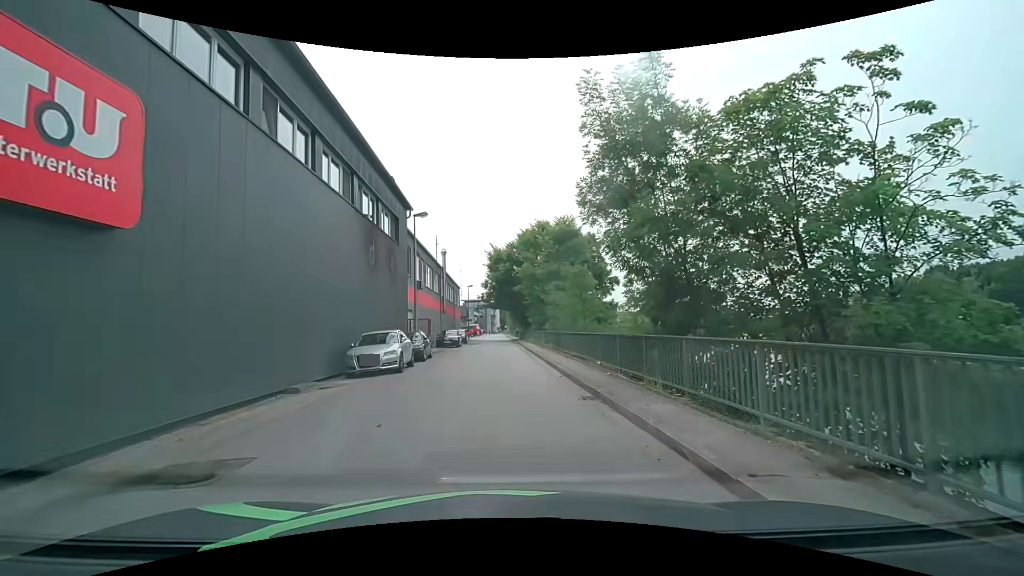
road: unclassified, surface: asphalt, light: Day
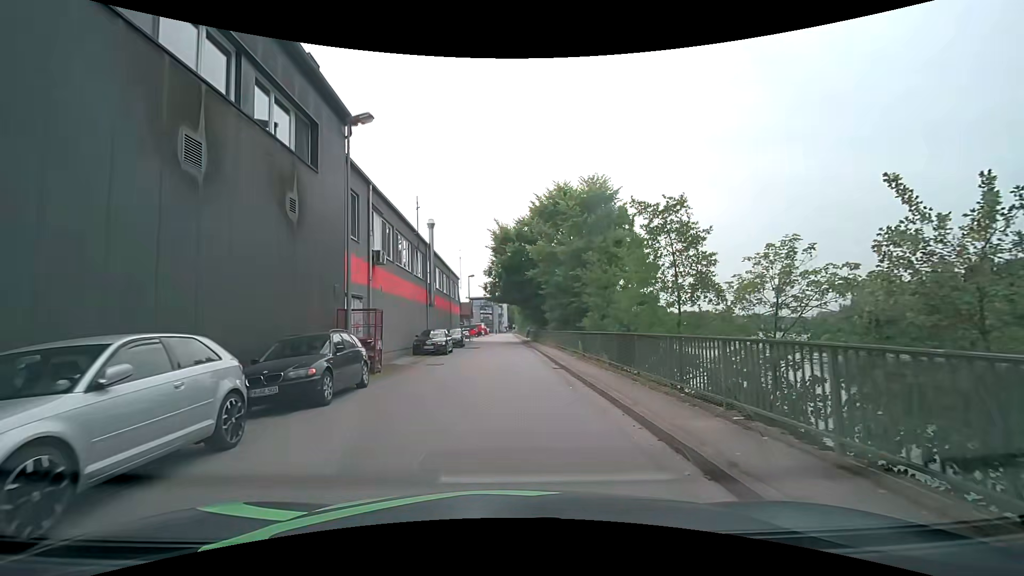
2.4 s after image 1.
(-0.1, +13.0) m; 0°
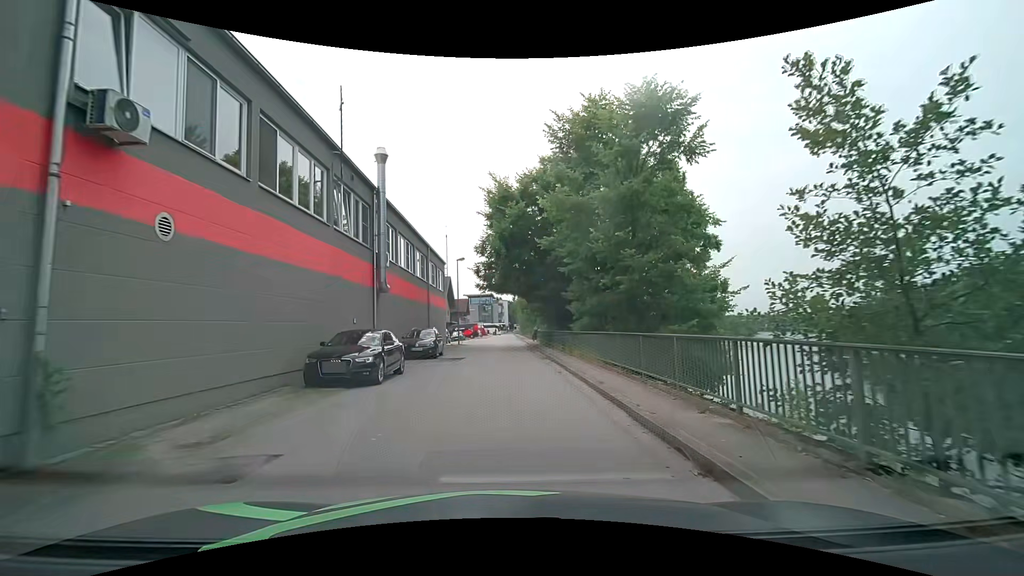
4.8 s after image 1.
(-0.2, +14.3) m; -1°
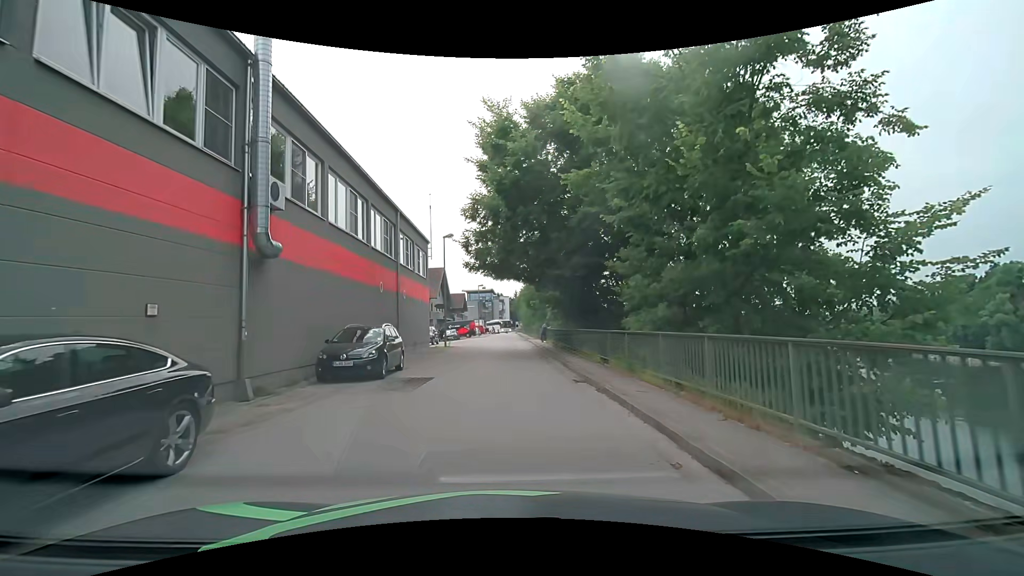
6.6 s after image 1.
(+0.1, +10.5) m; 0°
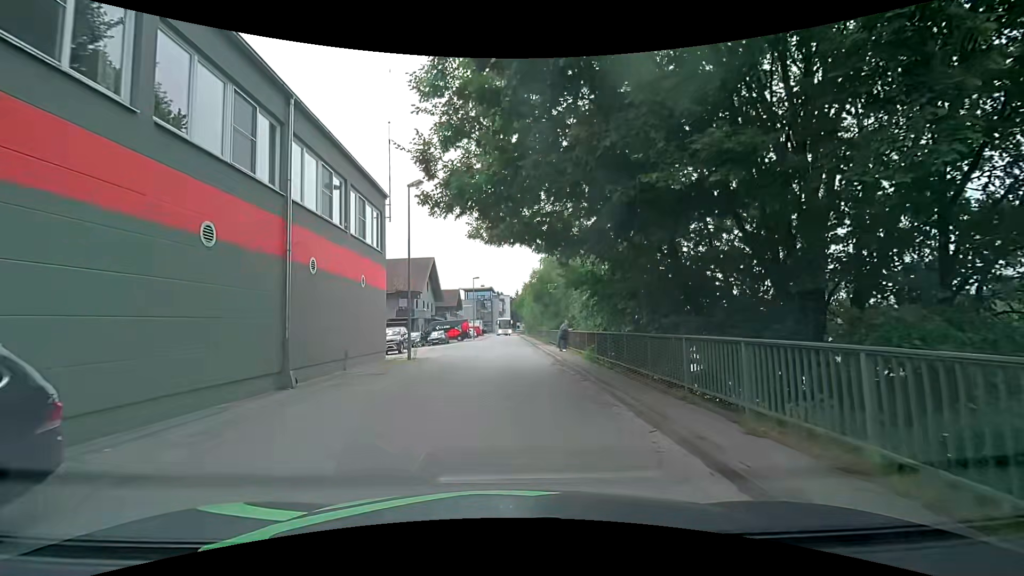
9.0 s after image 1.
(+0.1, +13.1) m; 0°
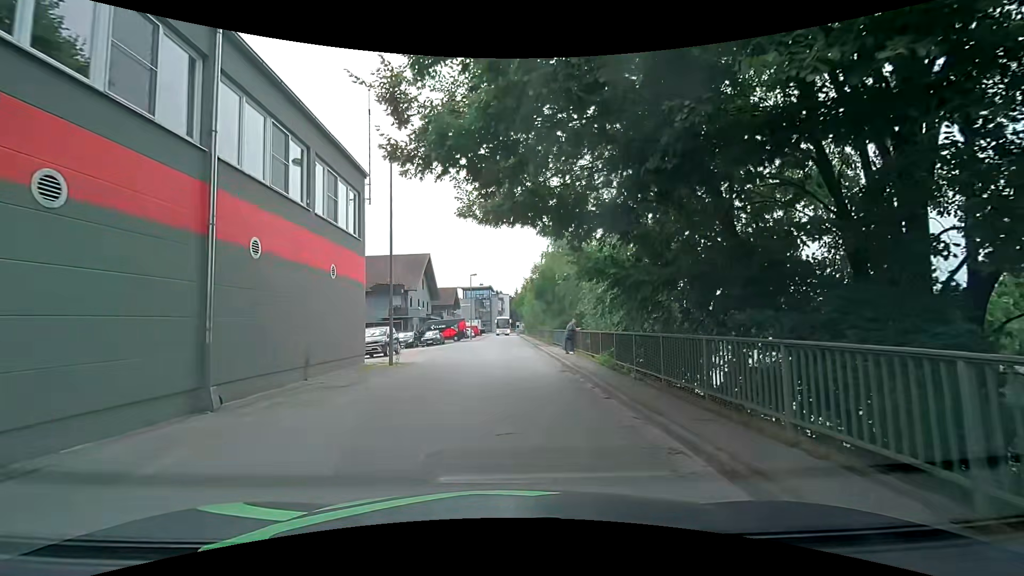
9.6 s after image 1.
(+0.1, +3.2) m; +1°
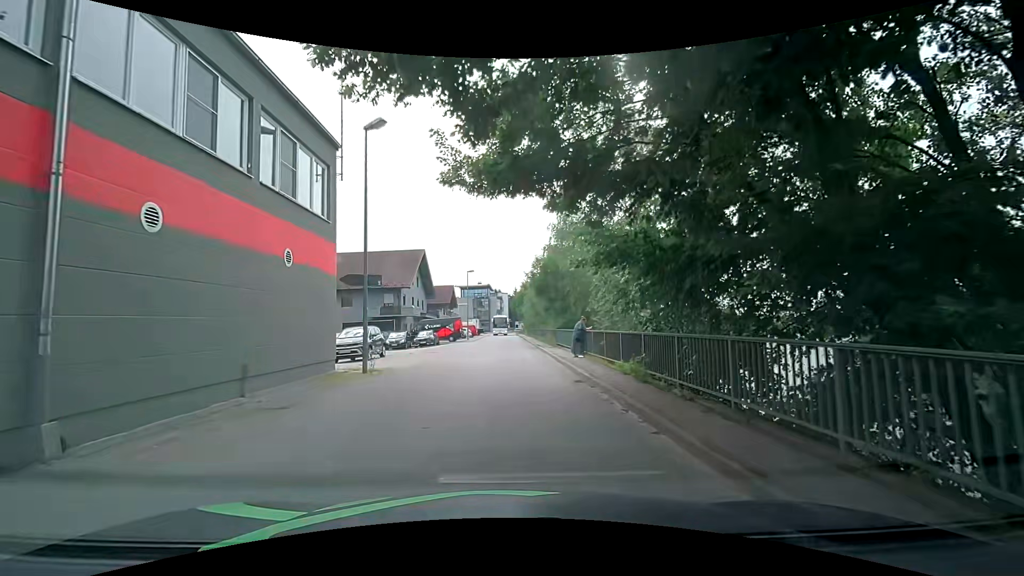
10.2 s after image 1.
(0.0, +3.2) m; +1°
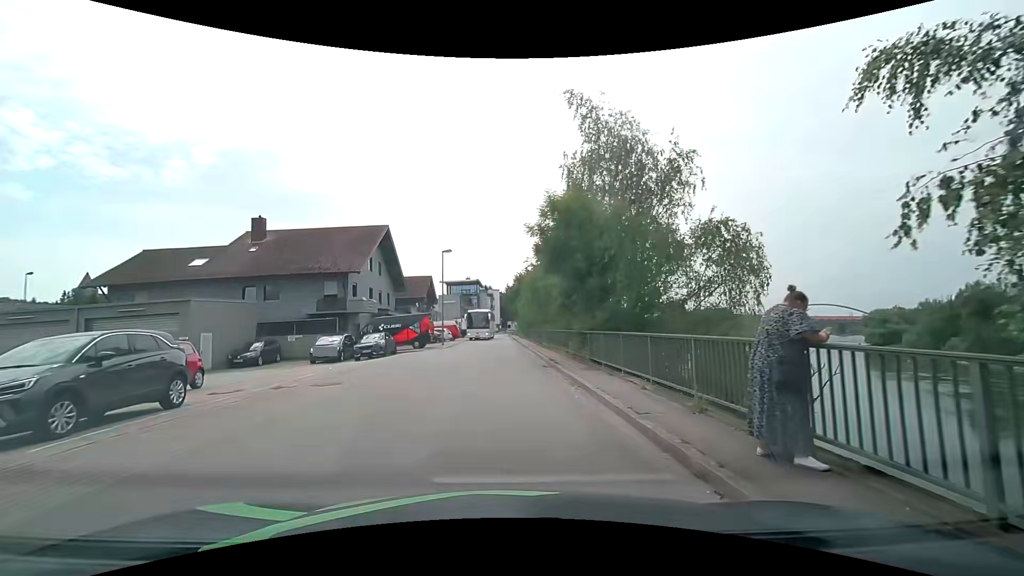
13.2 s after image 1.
(-0.1, +15.2) m; 0°
(0, +10) (0, +20) (0, +30) (0, +40) (0, +50) (0, +60) (0, +70) (0, +80) (0, +90) (-1, +100) m
